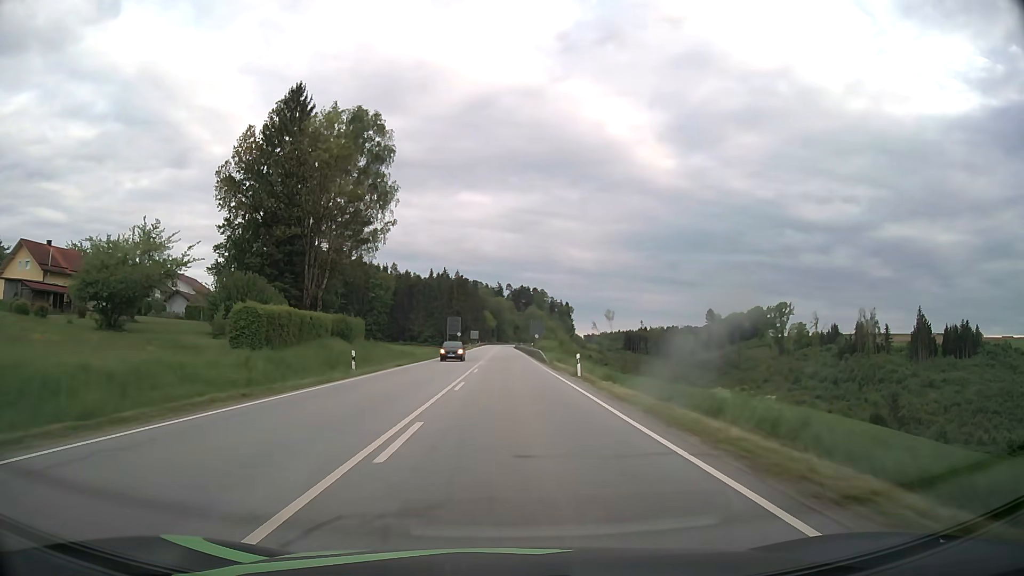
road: primary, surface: asphalt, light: Day
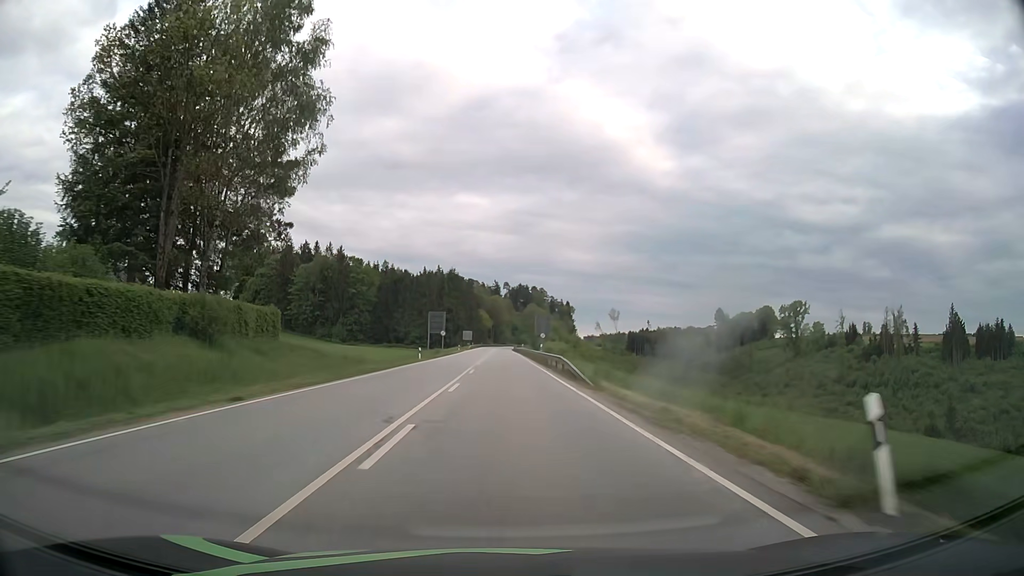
(0.0, +24.5) m; 0°
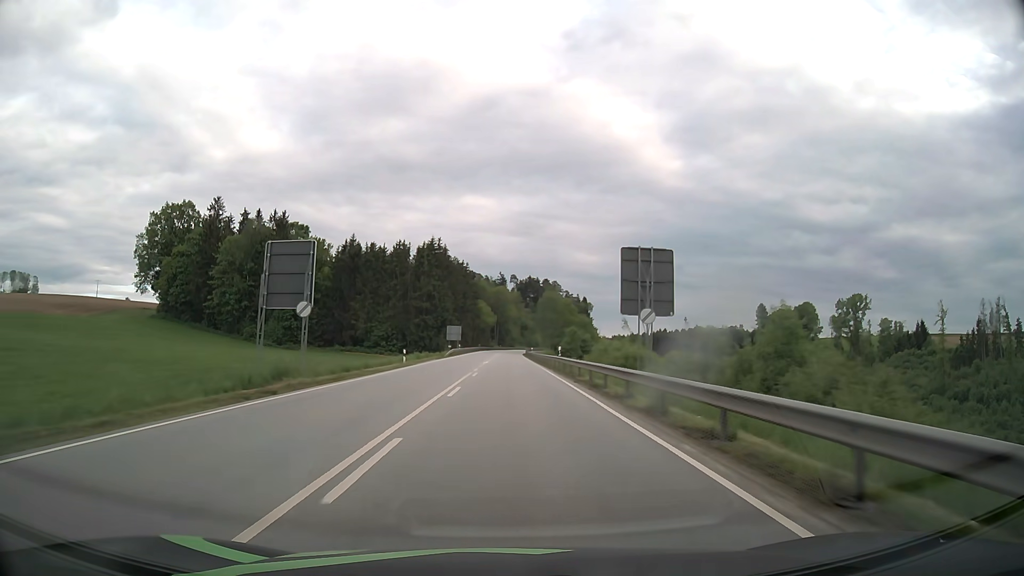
(-0.3, +61.8) m; 0°
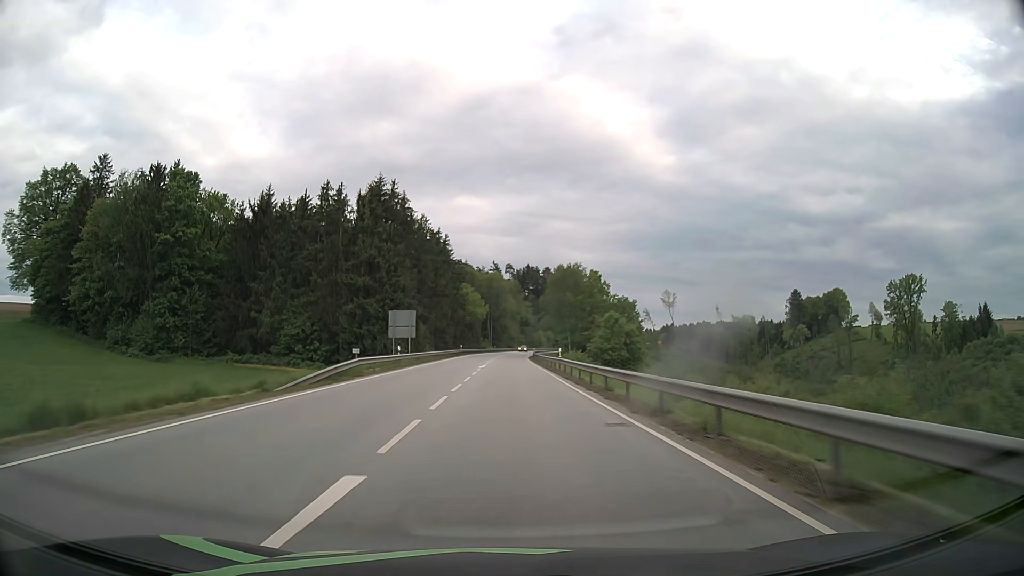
(0.0, +51.6) m; 0°
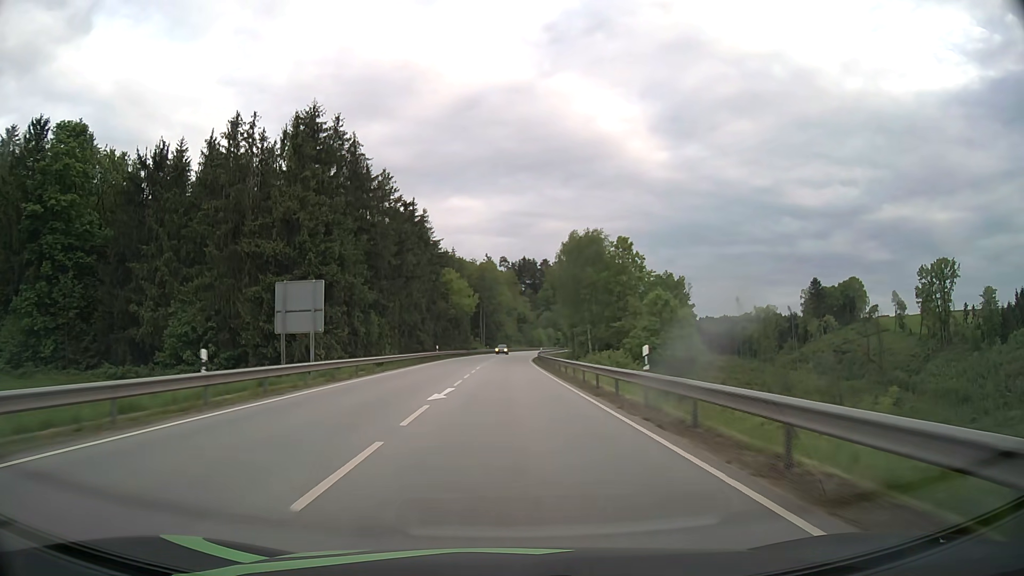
(+0.1, +27.4) m; 0°
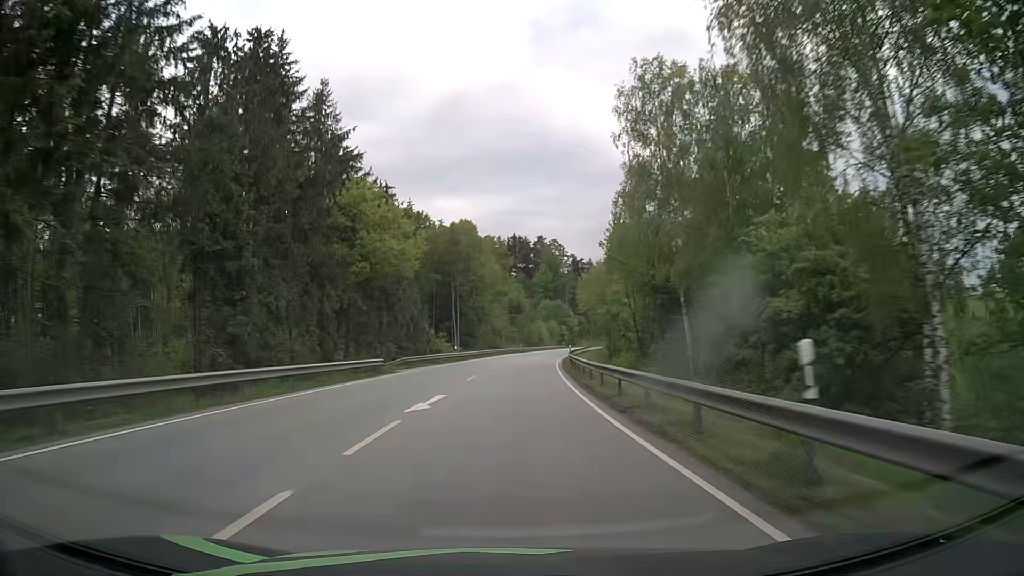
(+0.3, +57.9) m; +1°
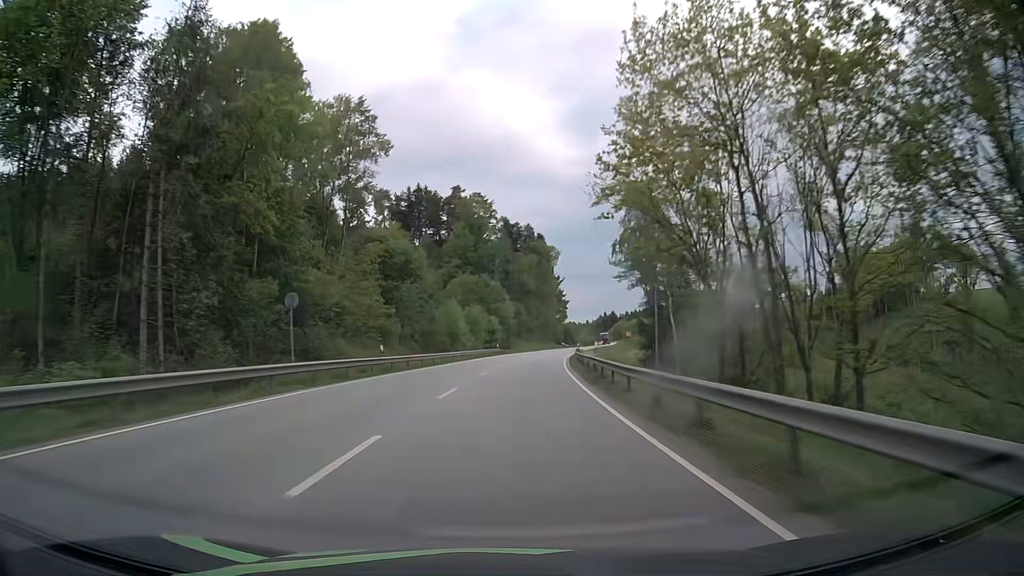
(+4.2, +76.0) m; +7°
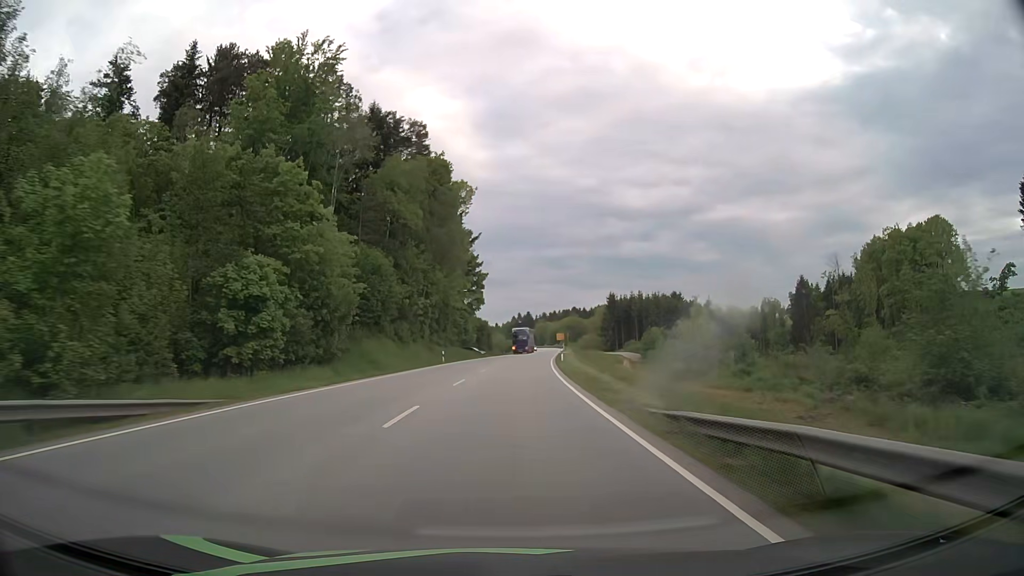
(+5.3, +77.5) m; +8°
(0, +10) (0, +20) (+1, +30) (+1, +40) (+2, +50) (+2, +60) (+3, +70) (+4, +80) (+5, +90) (+6, +100) m
